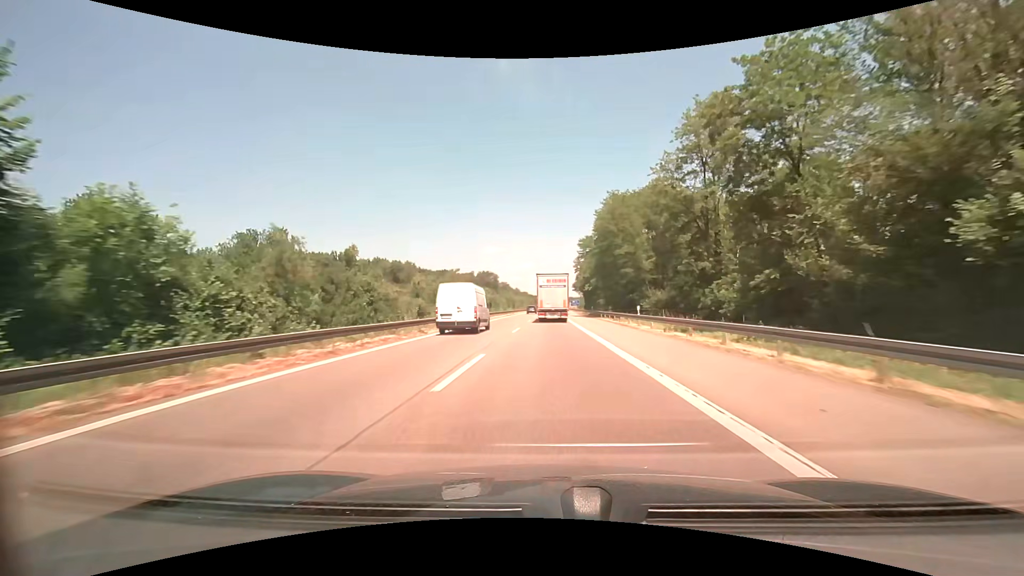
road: motorway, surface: asphalt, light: Day
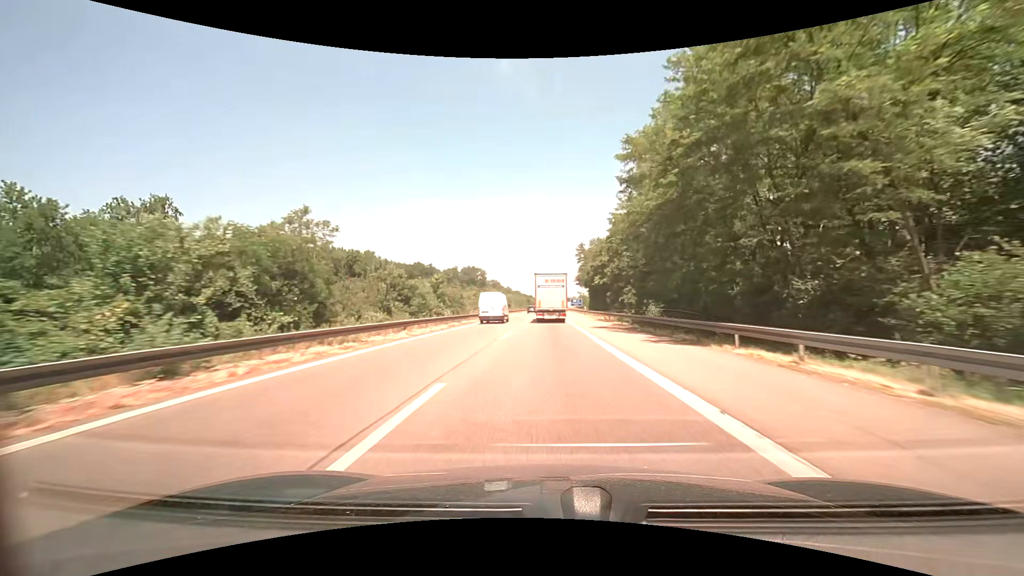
(+0.2, +41.3) m; +1°
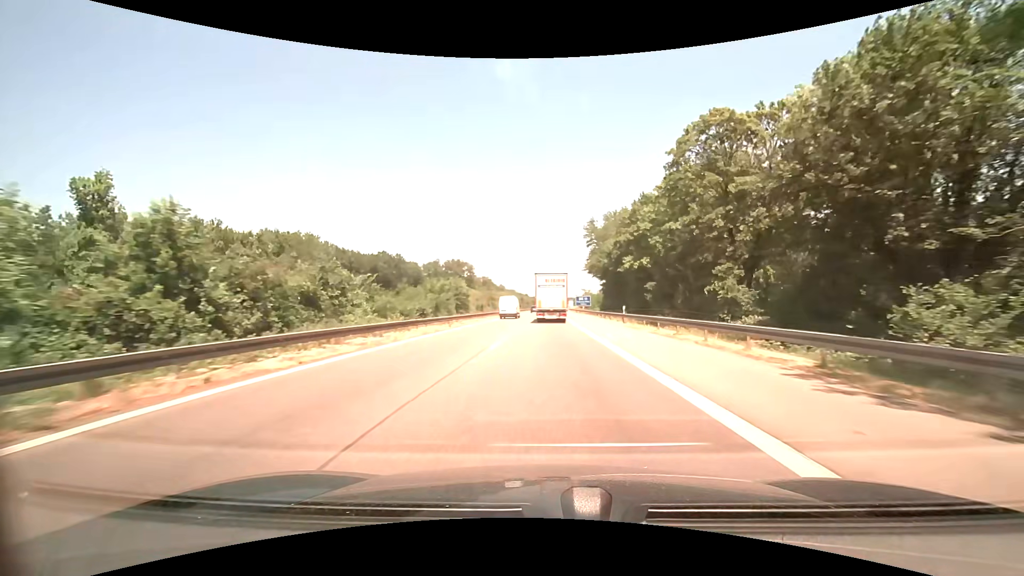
(+0.1, +41.0) m; 0°
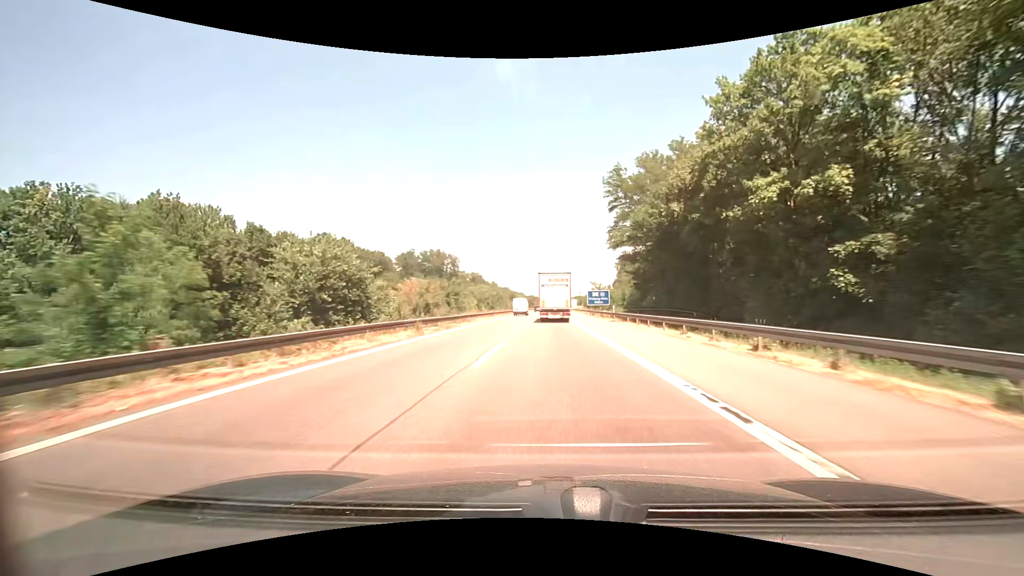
(+0.1, +40.6) m; 0°
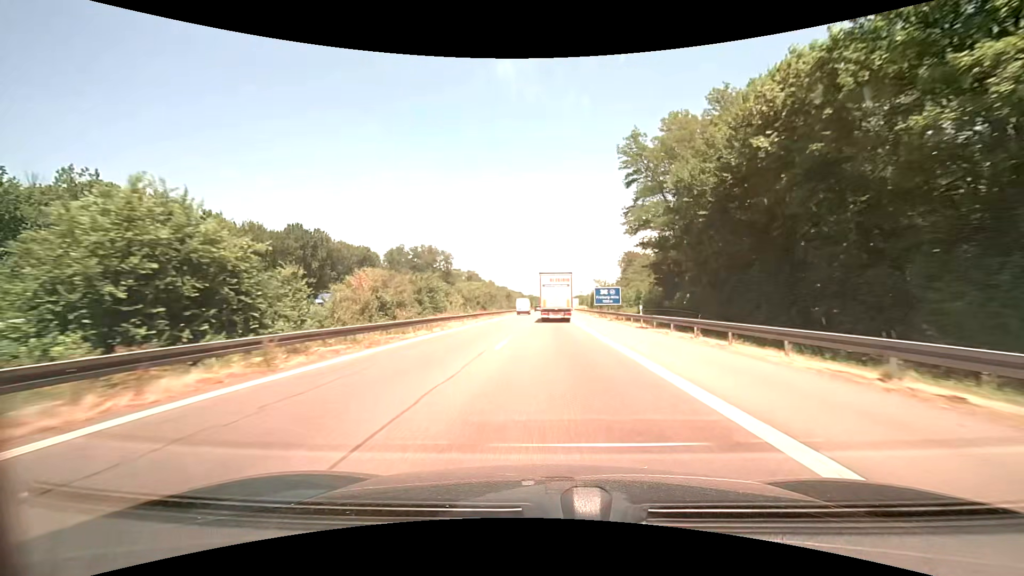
(+0.1, +13.5) m; 0°
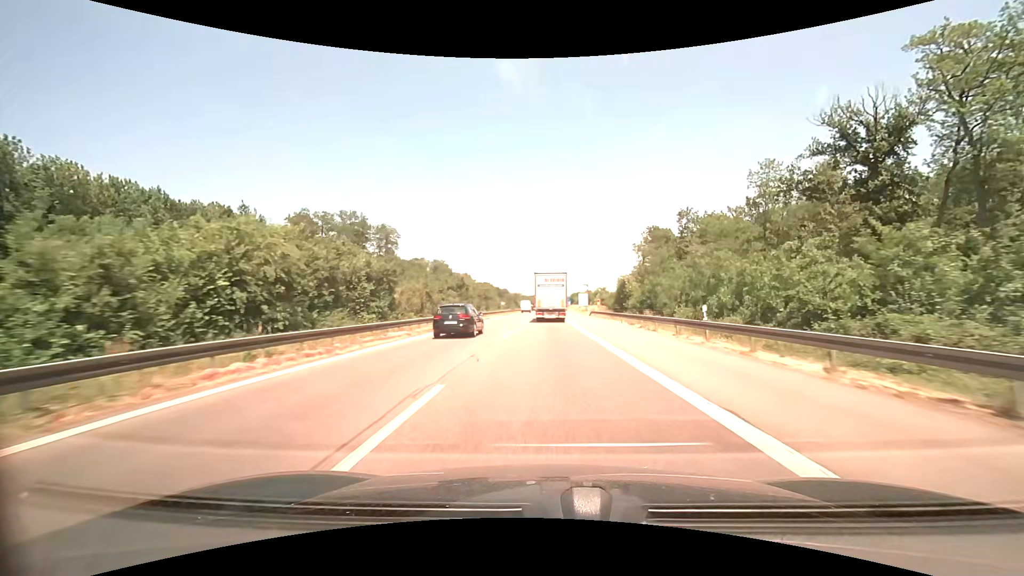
(+0.9, +66.9) m; +1°
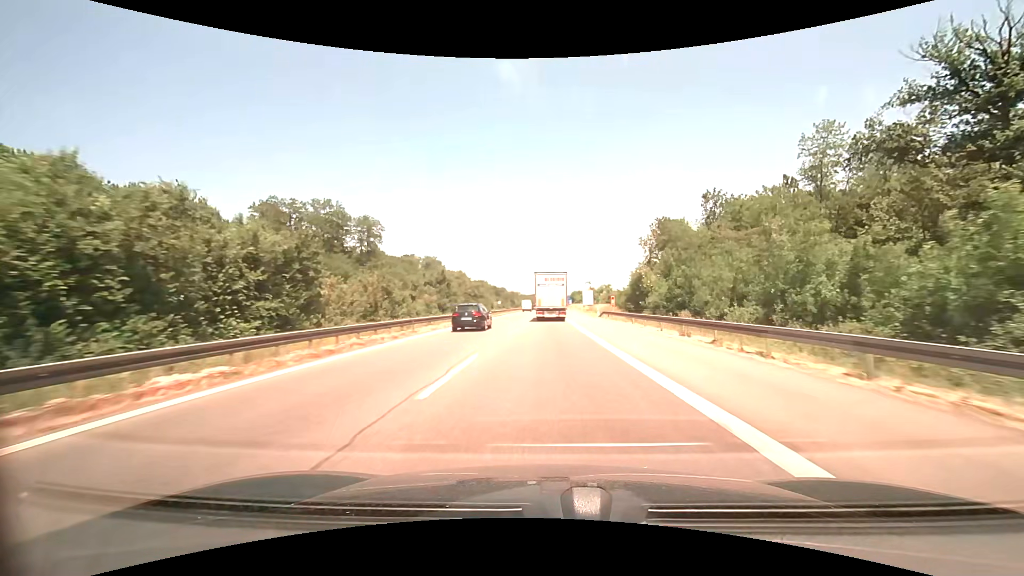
(0.0, +13.3) m; 0°
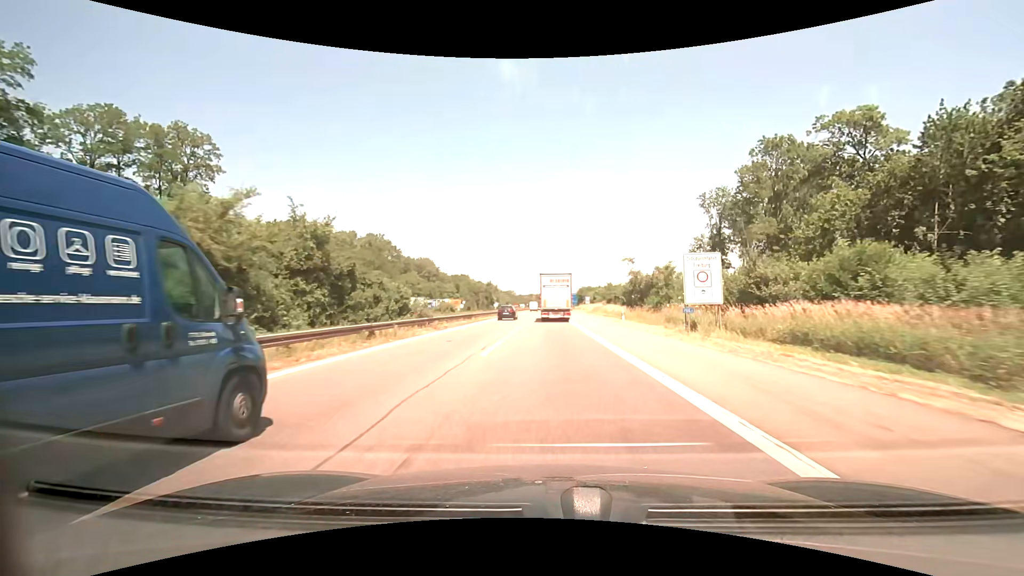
(+0.3, +65.9) m; +1°
(0, +10) (0, +20) (0, +30) (0, +40) (0, +50) (0, +60) (0, +70) (0, +80) (+1, +90) (+1, +100) m
